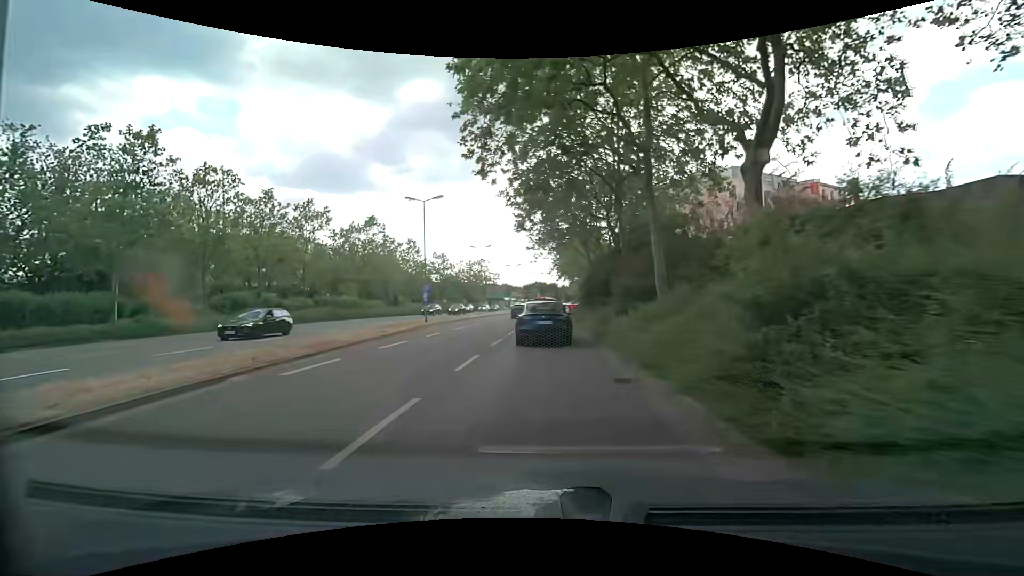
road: secondary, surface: asphalt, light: Day
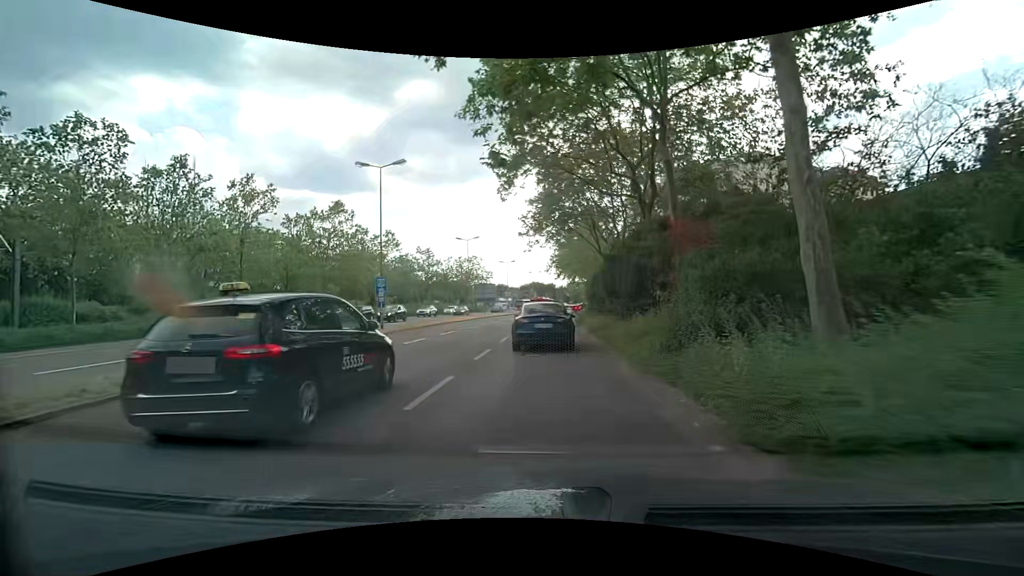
(0.0, +9.5) m; +1°
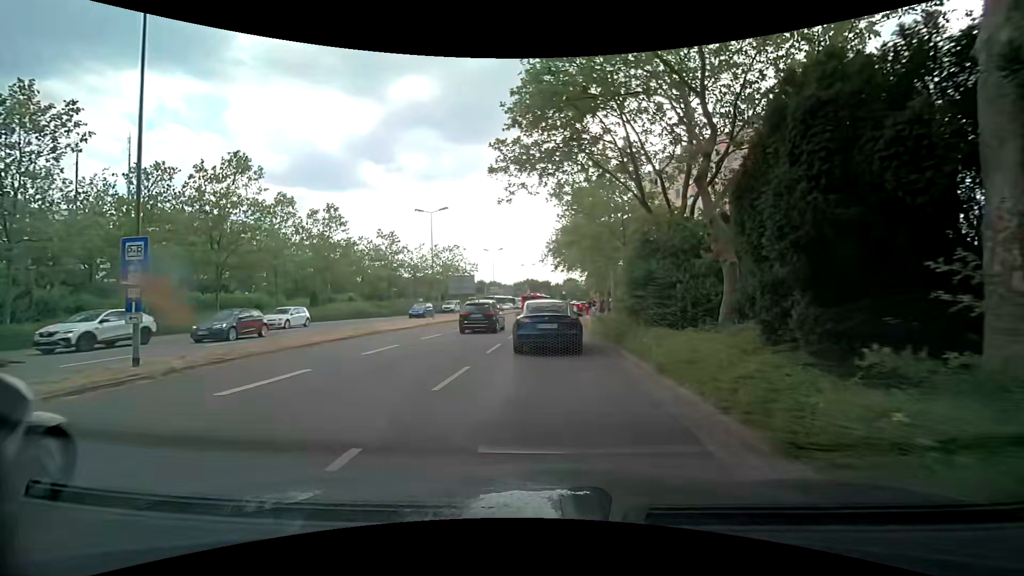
(-0.3, +16.5) m; 0°
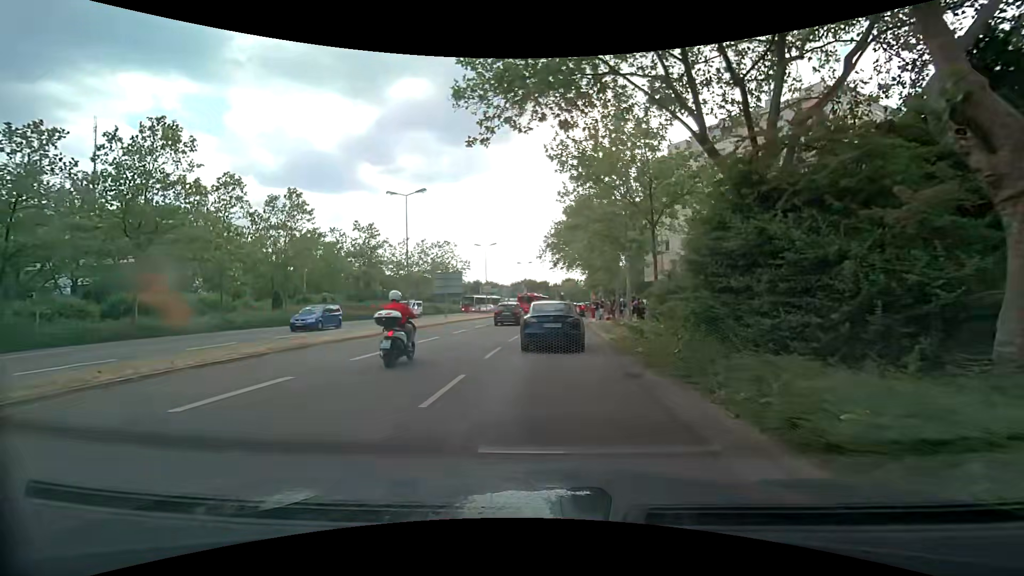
(0.0, +7.1) m; -2°
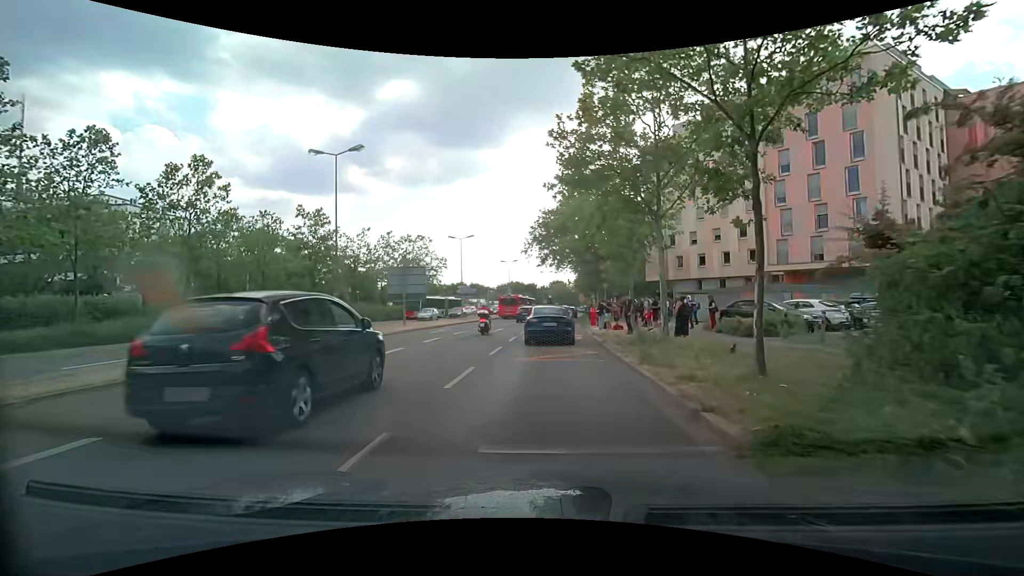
(+0.4, +10.1) m; +3°
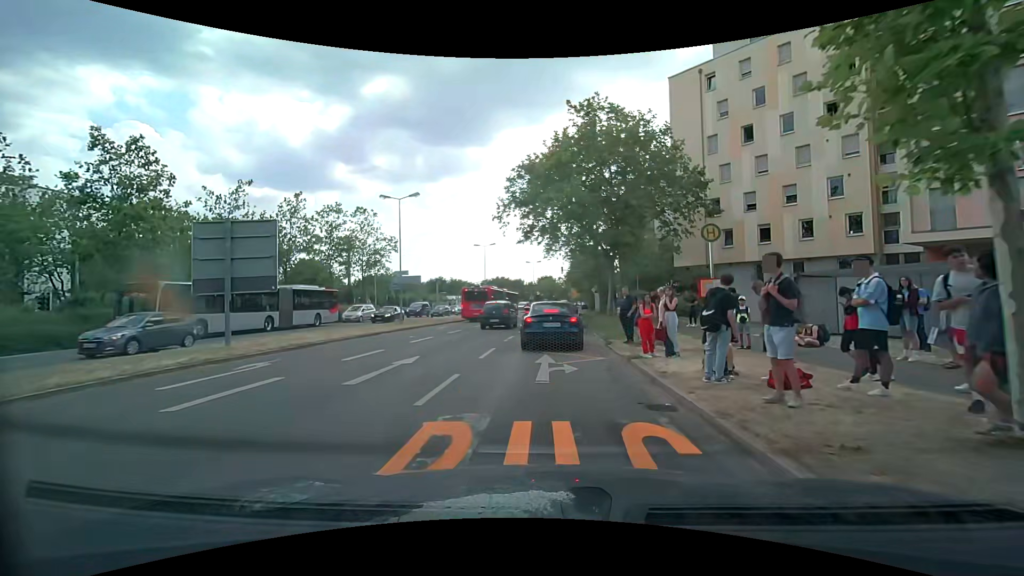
(+0.3, +19.8) m; +2°
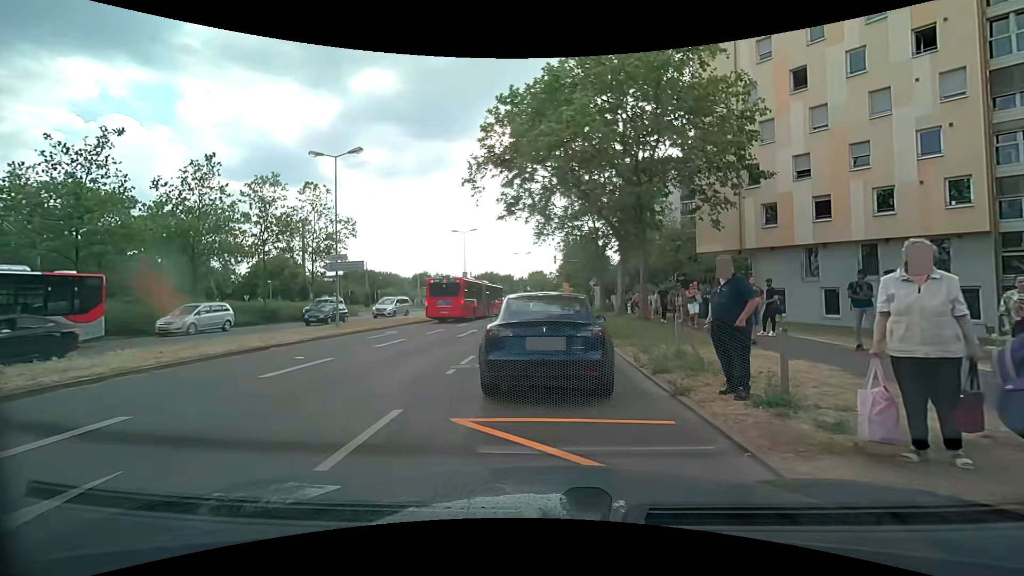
(+0.1, +8.9) m; +1°
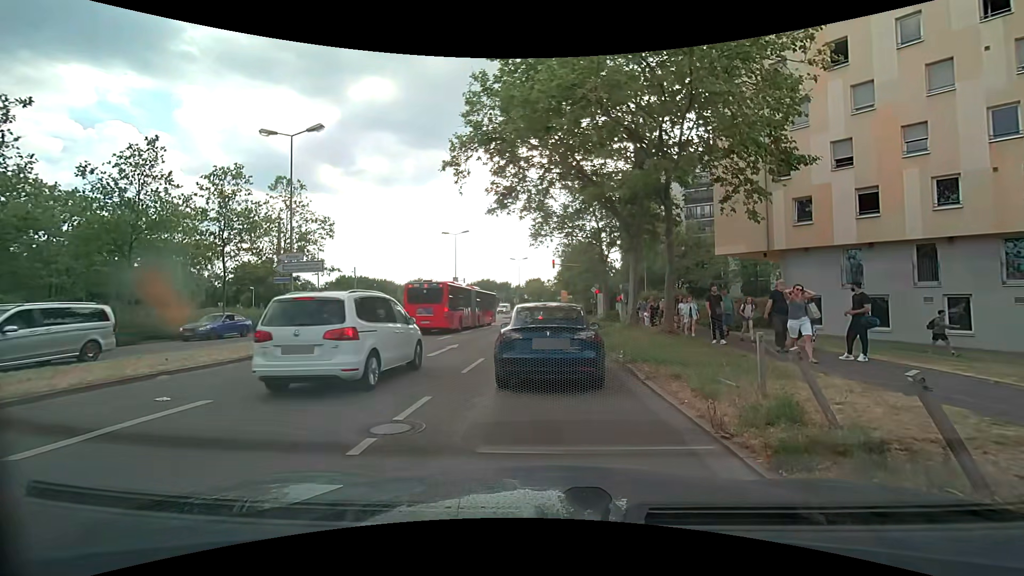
(0.0, +4.4) m; +1°
